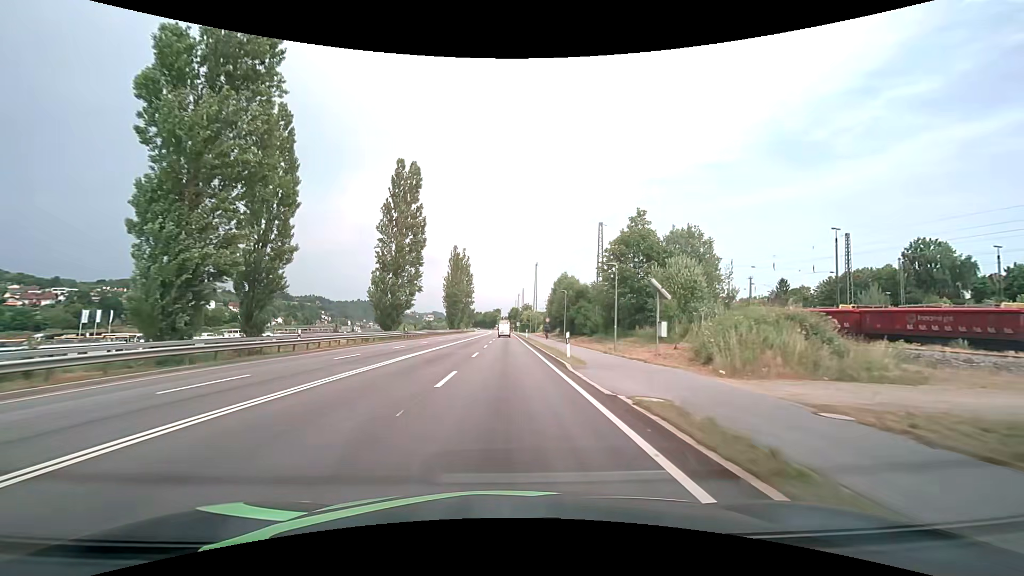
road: primary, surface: asphalt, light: Day
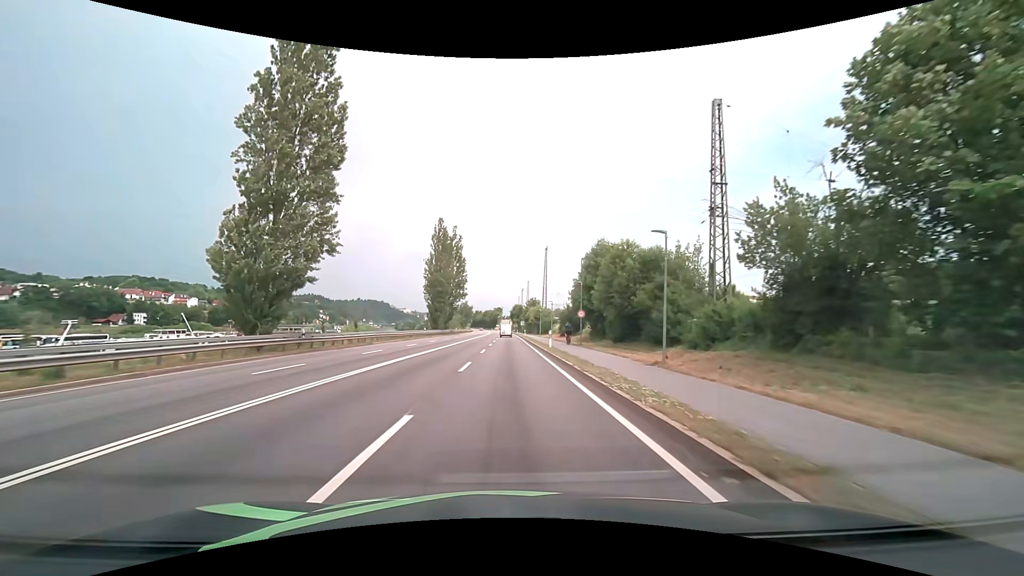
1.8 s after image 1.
(-0.1, +32.0) m; 0°
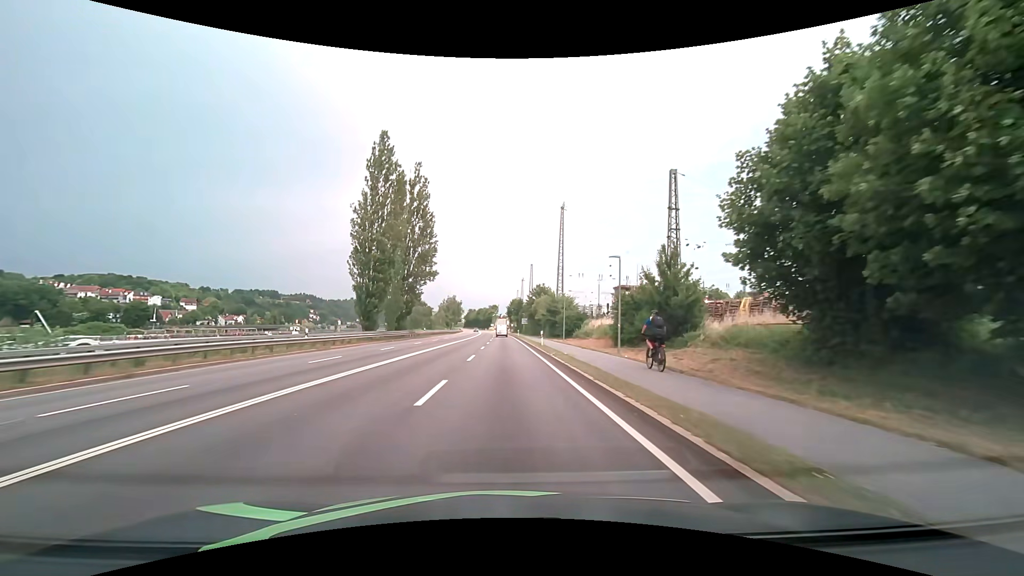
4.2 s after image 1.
(+0.1, +43.1) m; 0°
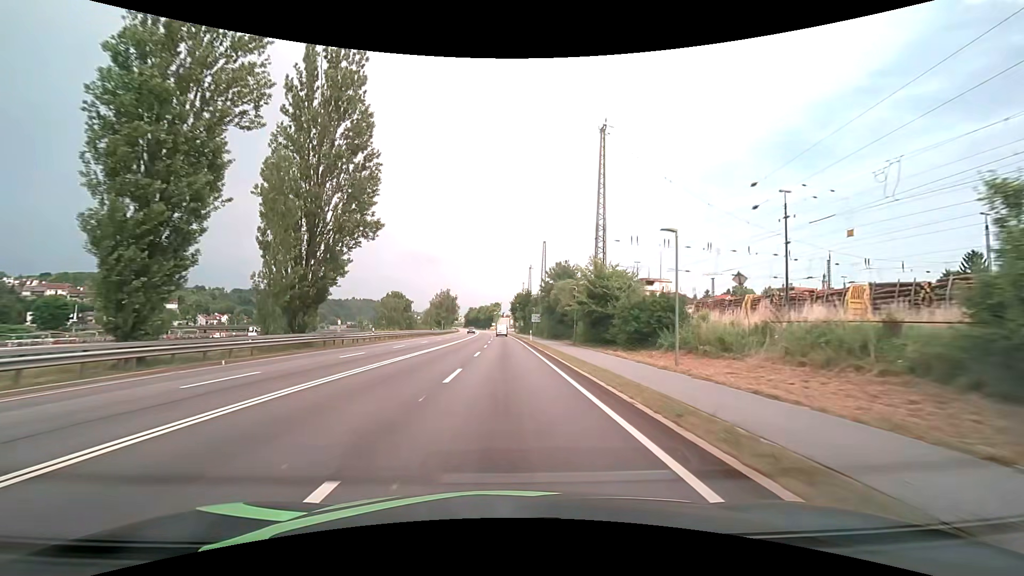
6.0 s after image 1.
(-0.2, +32.4) m; 0°
(0, +10) (0, +20) (0, +30) (0, +40) (0, +50) (-1, +60) (-1, +70) (-1, +80) (-1, +90) (-2, +100) m
